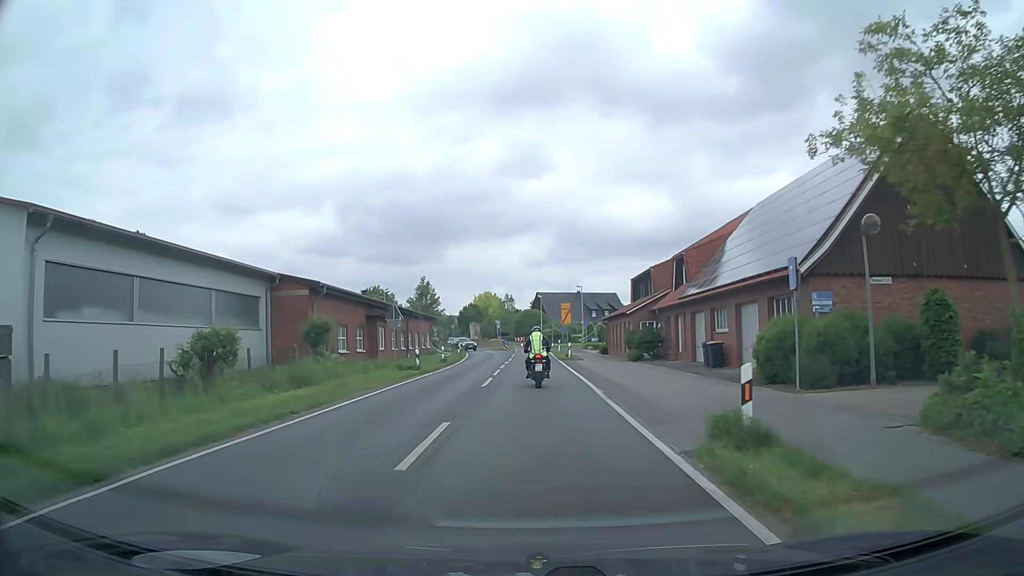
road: secondary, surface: asphalt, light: Day
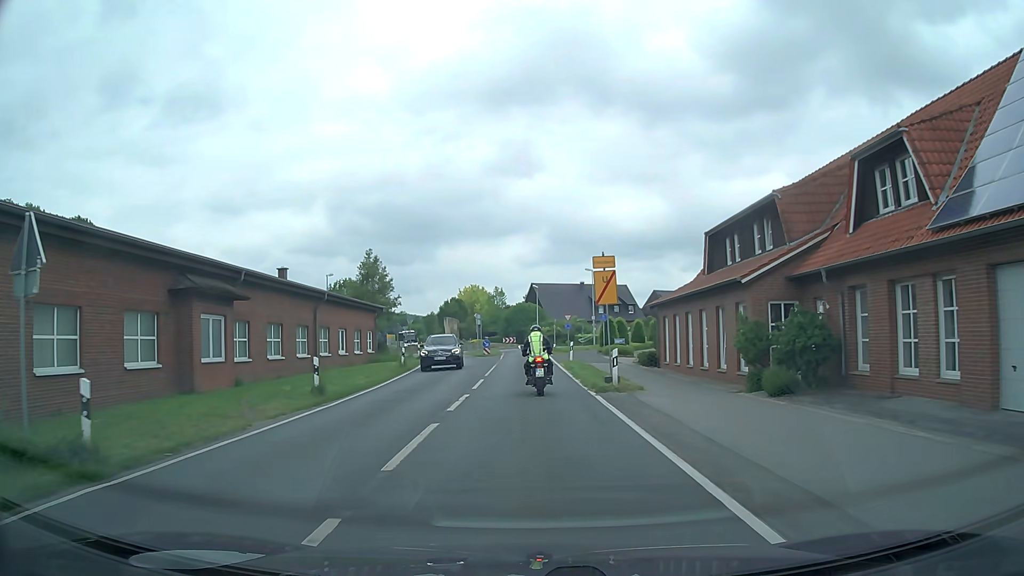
(0.0, +23.9) m; 0°
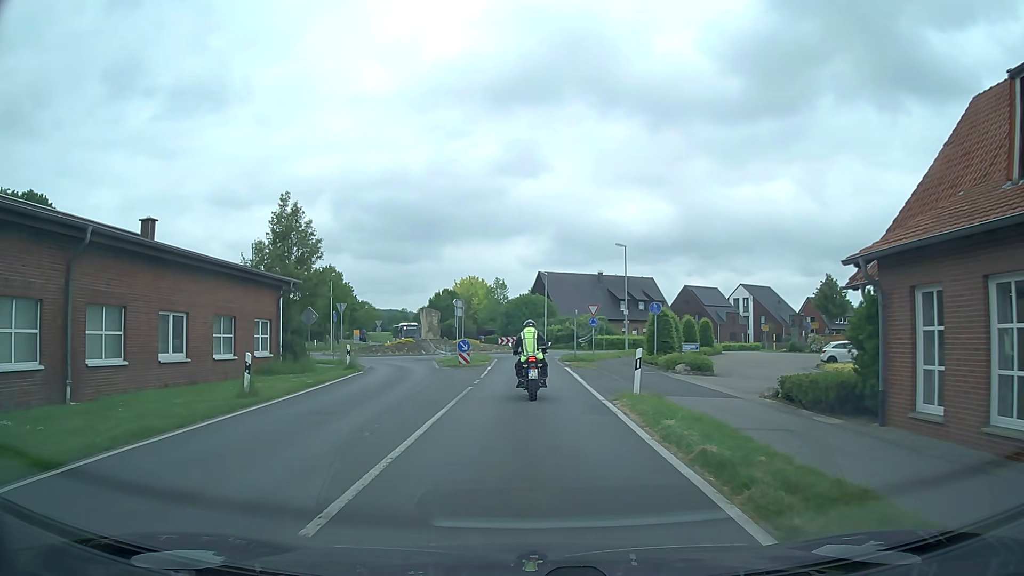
(-0.1, +20.3) m; -1°
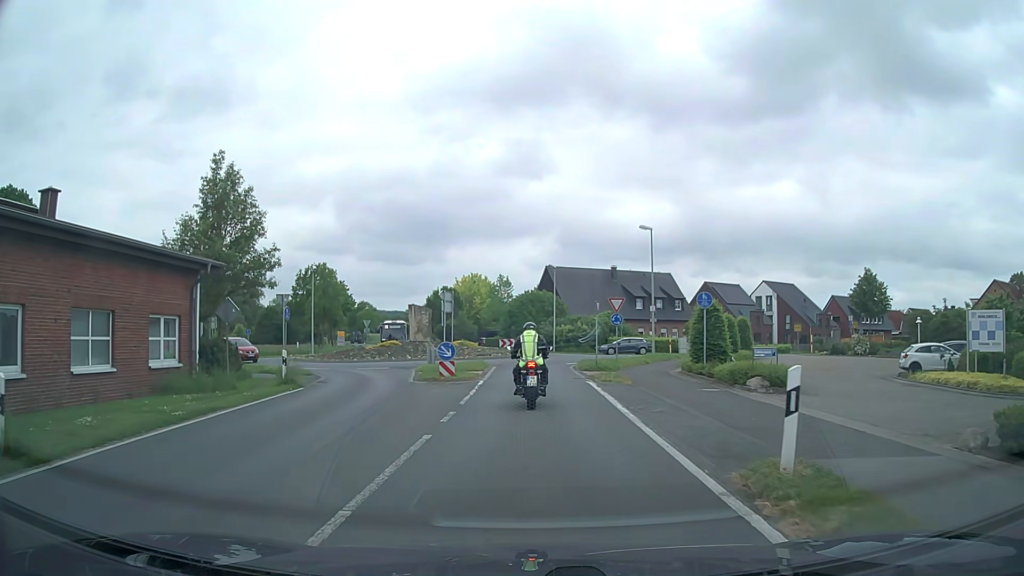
(0.0, +8.5) m; 0°
(0, +10) (0, +20) (0, +30) (+2, +40) (+4, +49) (0, +58) (-9, +61) (-19, +59) (-29, +57) (-39, +58) m
